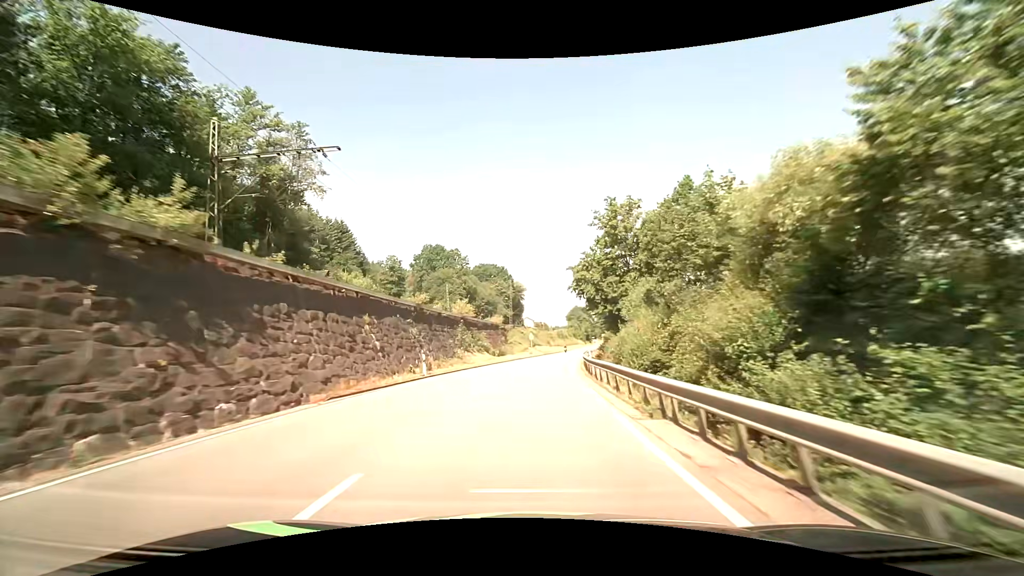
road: primary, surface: asphalt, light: Day
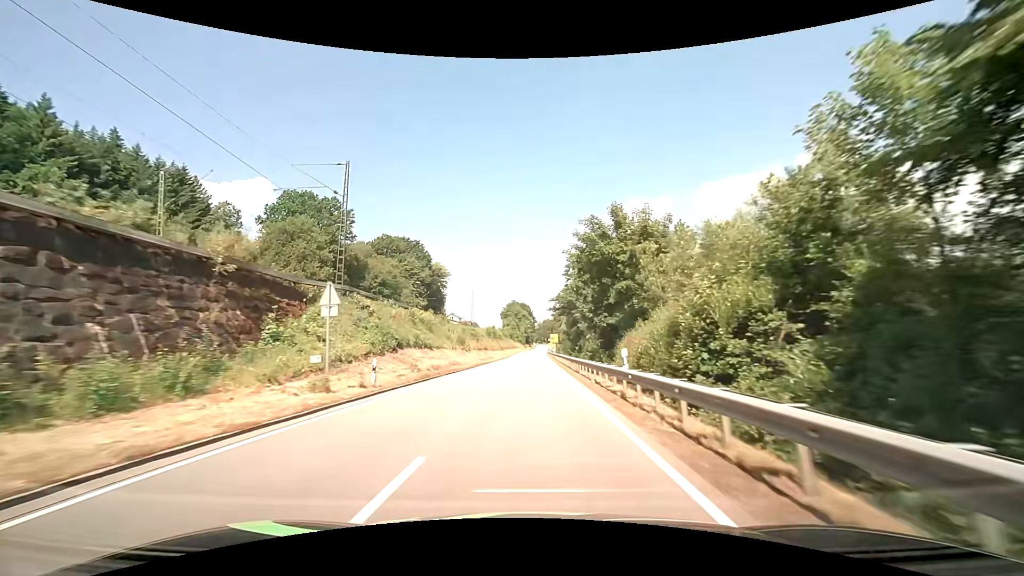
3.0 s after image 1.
(+3.9, +58.1) m; +7°
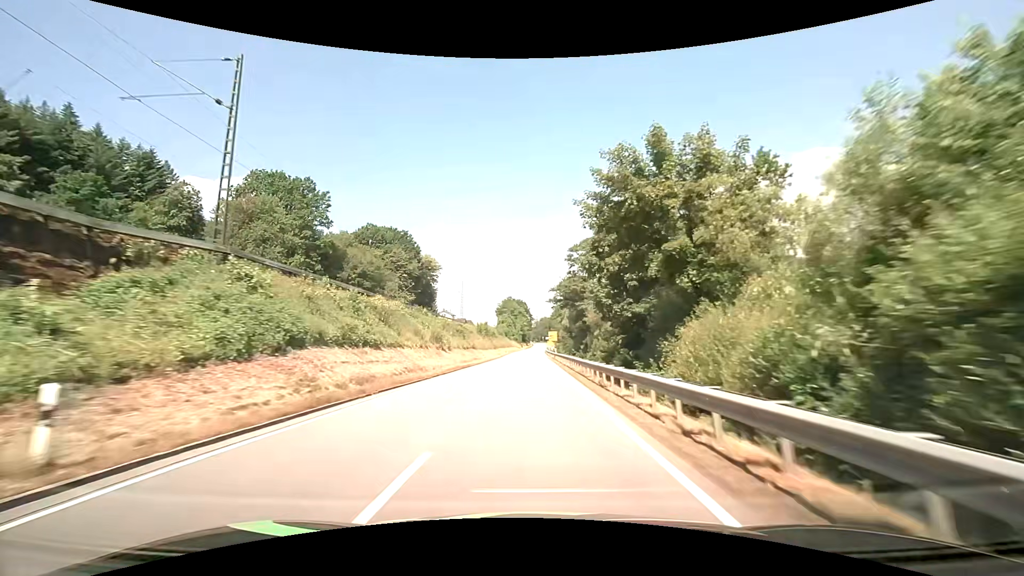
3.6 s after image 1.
(+0.1, +11.6) m; +1°
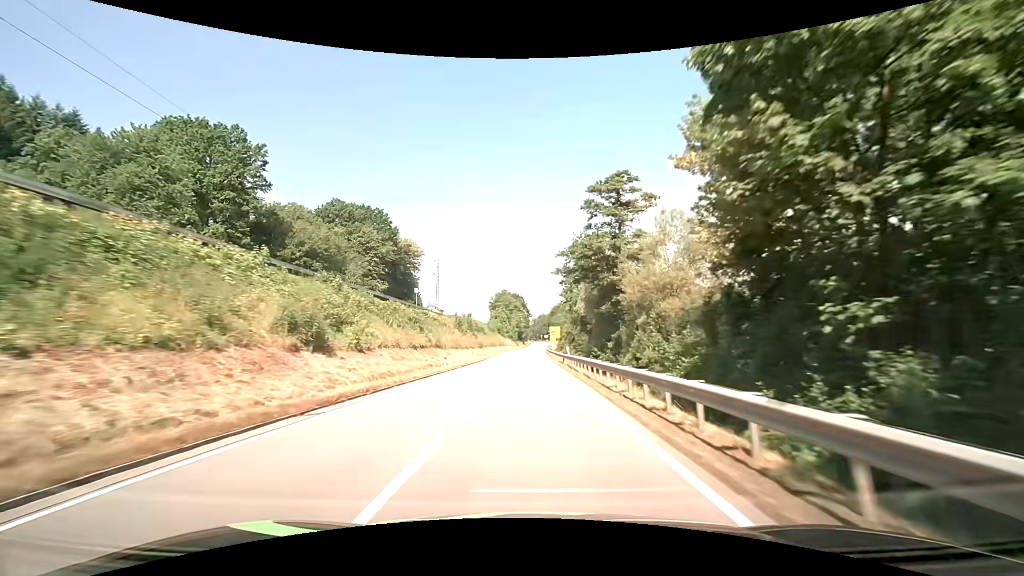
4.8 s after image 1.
(+0.1, +23.3) m; 0°
(0, +10) (0, +20) (0, +30) (0, +40) (0, +50) (0, +60) (0, +70) (0, +80) (0, +90) (+1, +100) m
